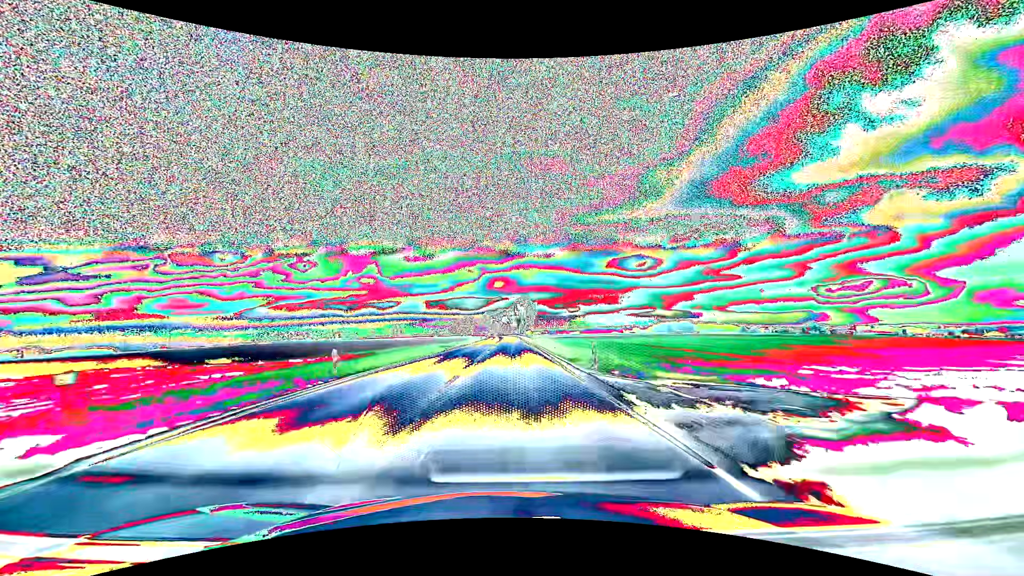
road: primary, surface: asphalt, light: Day
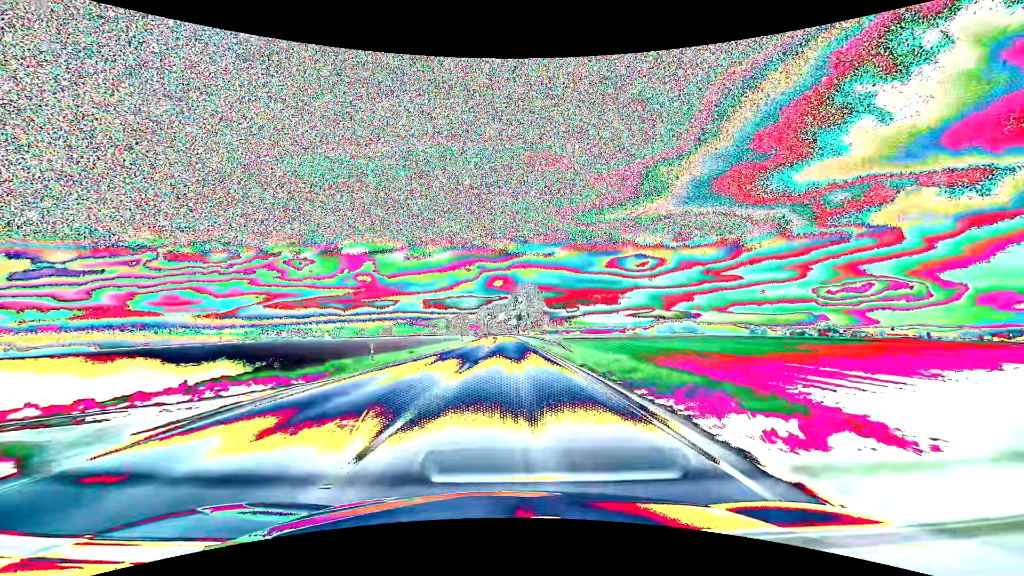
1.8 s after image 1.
(+0.2, +43.0) m; 0°
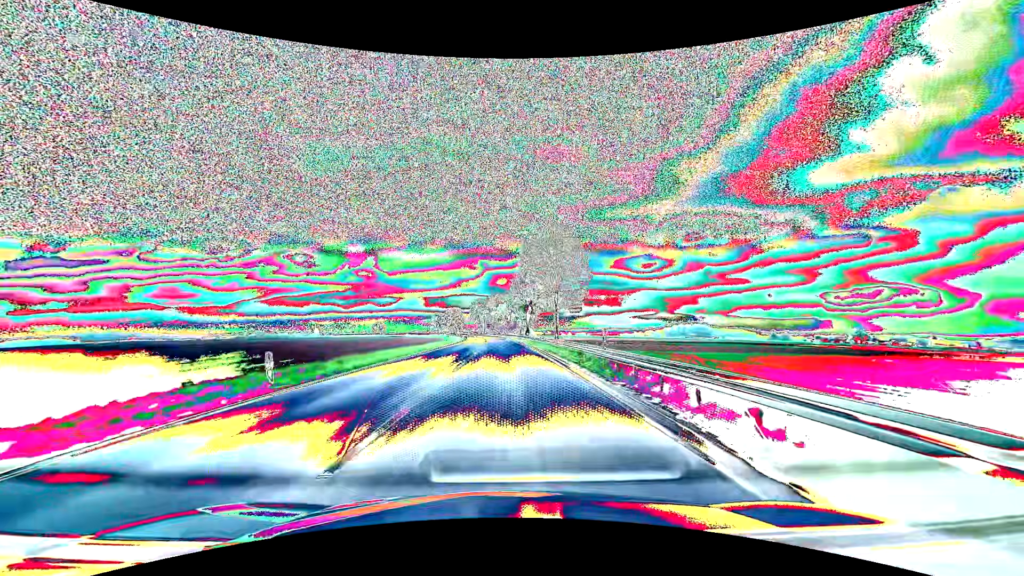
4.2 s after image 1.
(0.0, +60.2) m; 0°
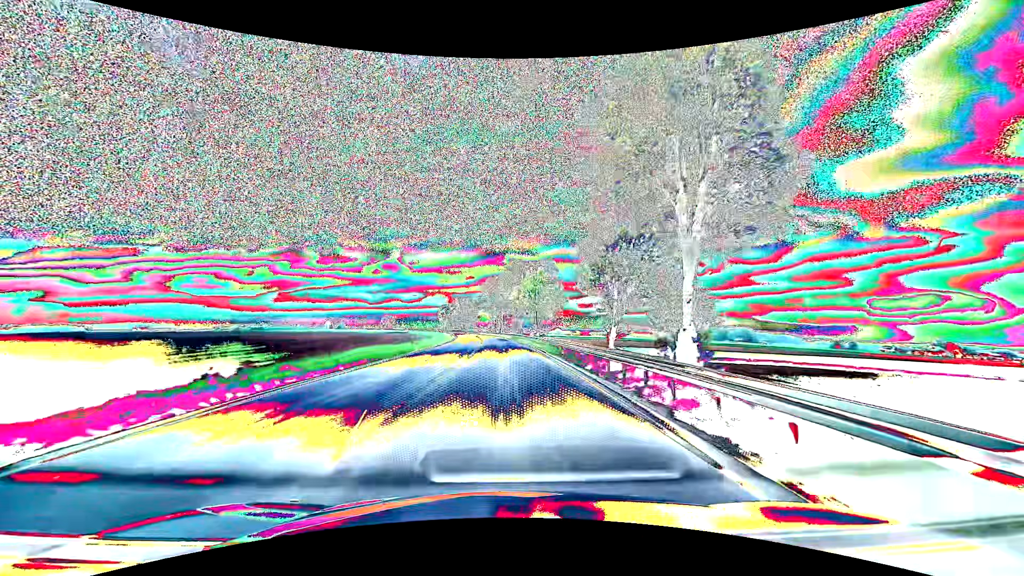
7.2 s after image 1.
(-1.5, +77.2) m; -3°
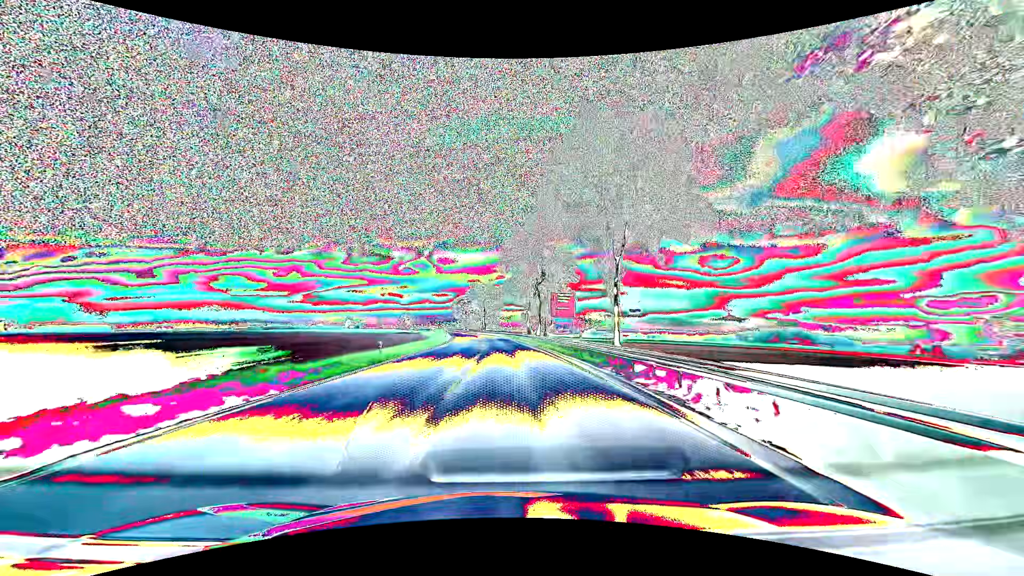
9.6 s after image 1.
(-2.0, +62.6) m; -4°
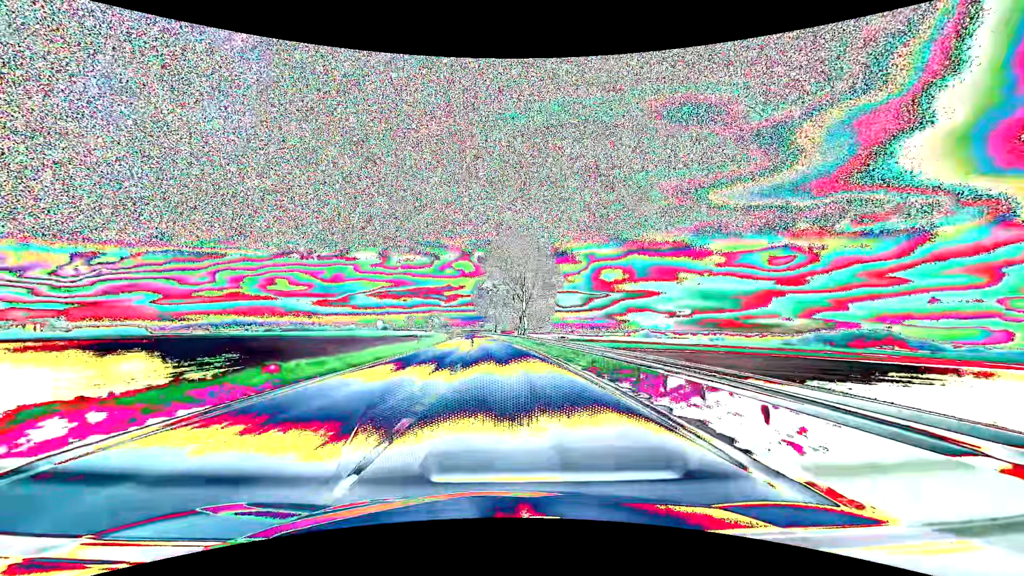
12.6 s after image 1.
(-3.1, +78.7) m; -5°
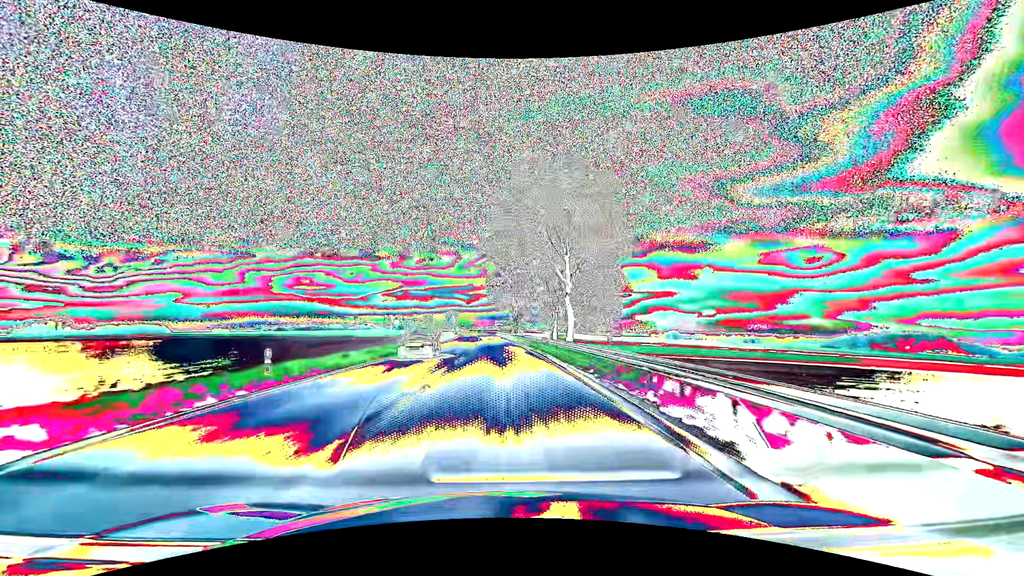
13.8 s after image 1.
(-0.6, +31.6) m; -2°
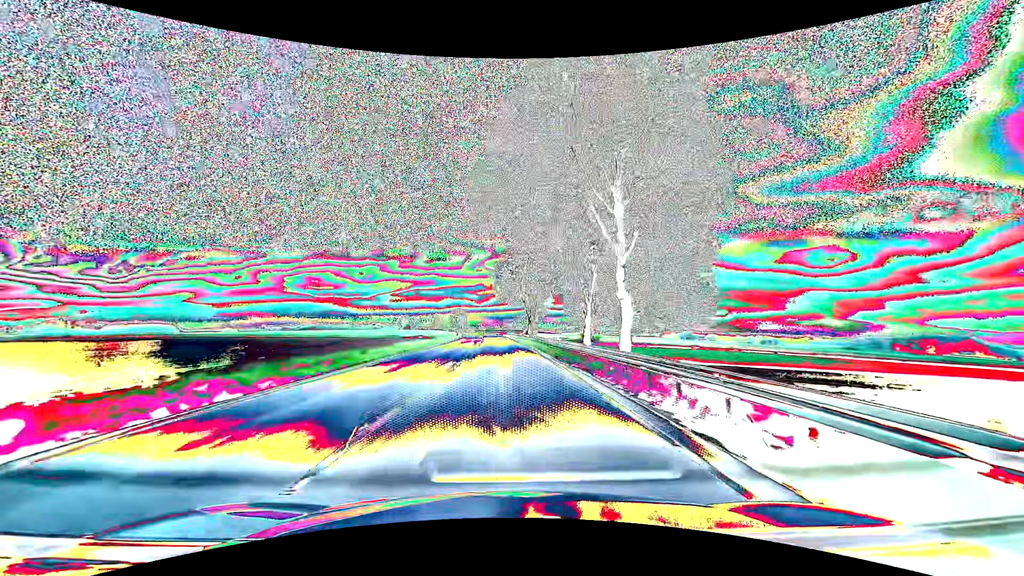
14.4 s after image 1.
(-0.1, +15.8) m; -1°
(0, +10) (0, +20) (0, +30) (-1, +40) (-1, +50) (-1, +60) (-2, +70) (-2, +80) (-3, +90) (-4, +100) m
